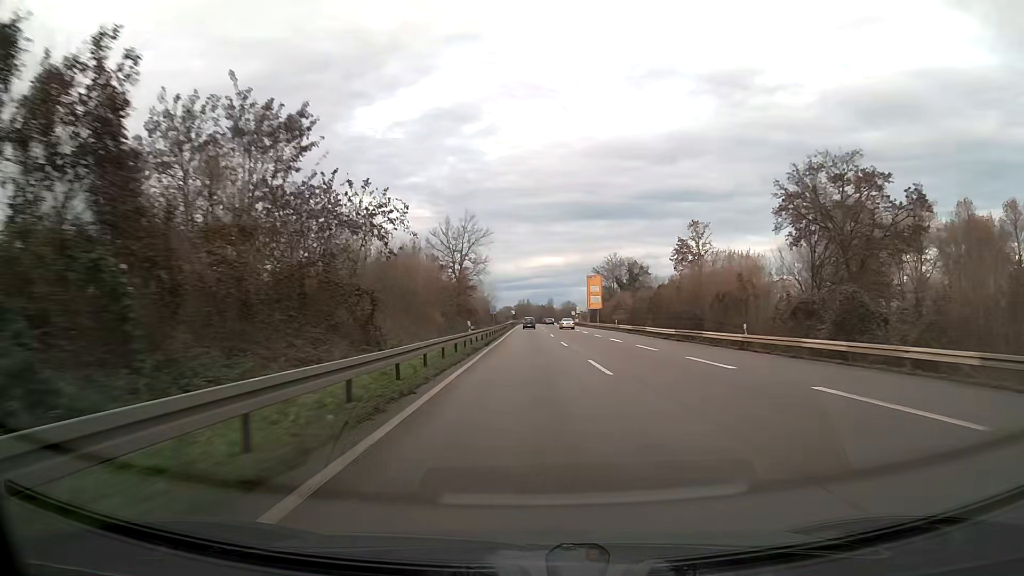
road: trunk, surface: asphalt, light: Day
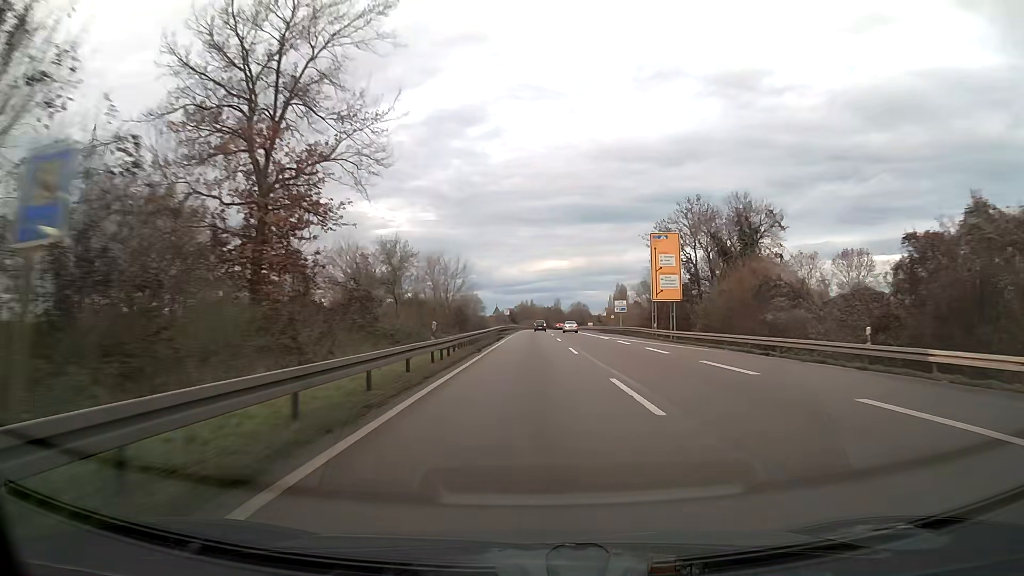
(-0.1, +62.5) m; 0°
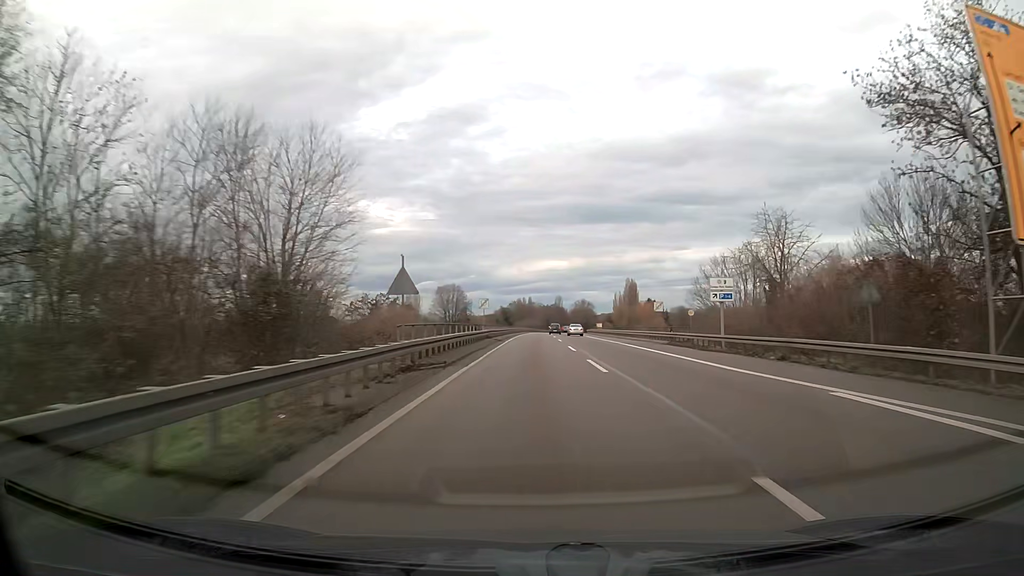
(+0.1, +46.9) m; 0°
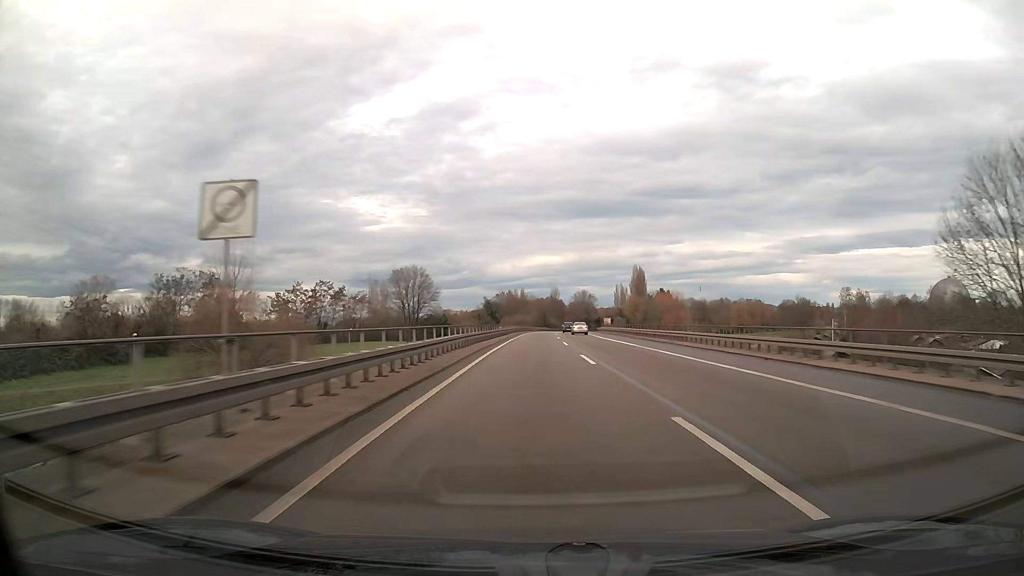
(+0.2, +46.9) m; +1°
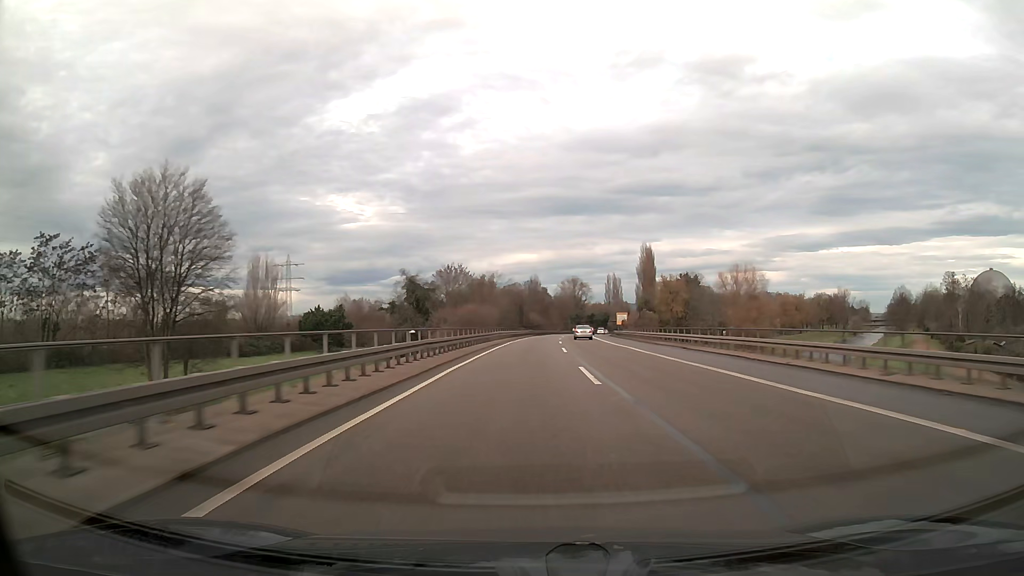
(+1.4, +78.4) m; +2°
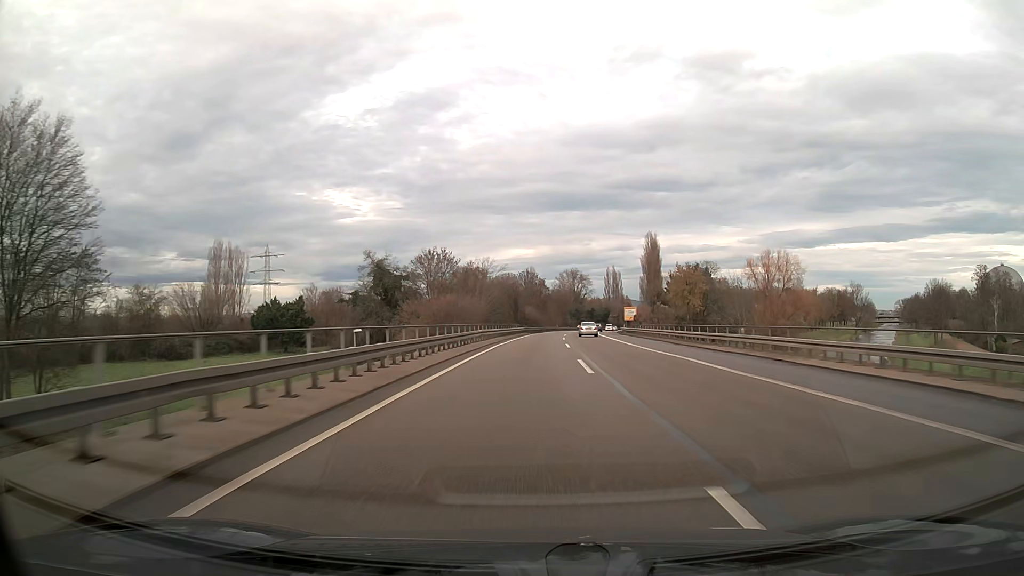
(+0.1, +15.7) m; 0°
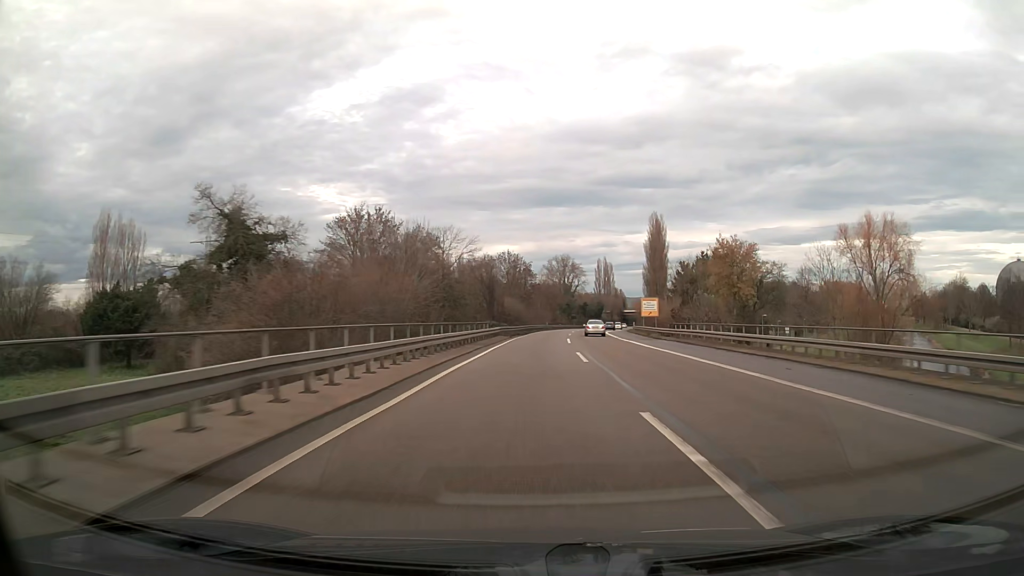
(+0.4, +31.6) m; +1°
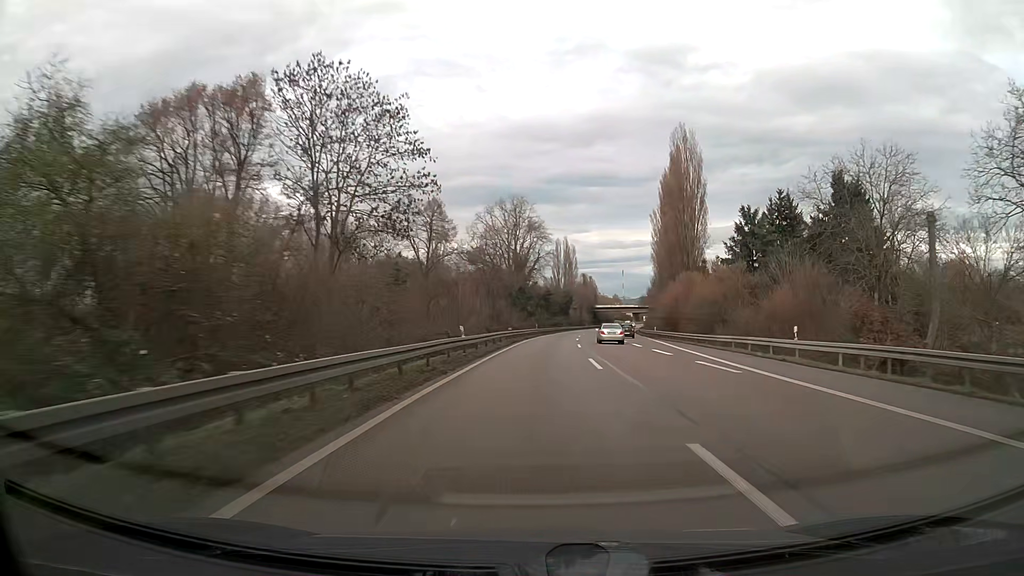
(+3.2, +79.2) m; +5°
